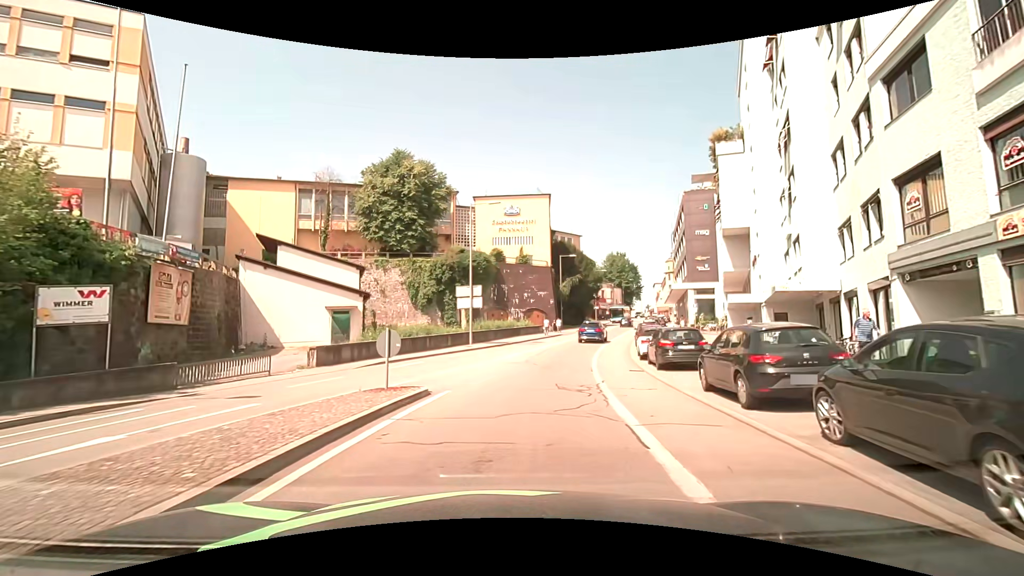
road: tertiary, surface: asphalt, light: Day
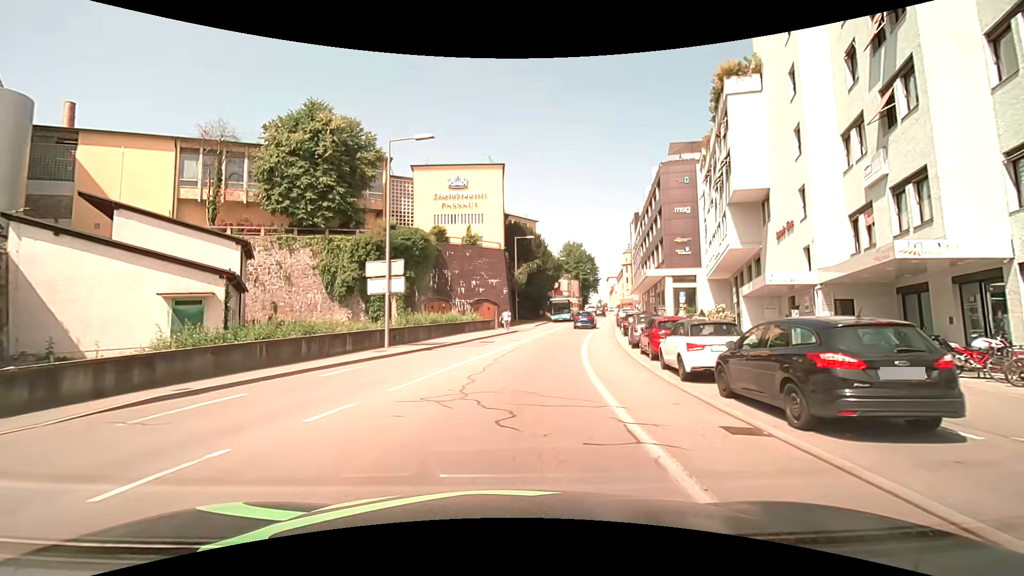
(+0.3, +11.3) m; +4°
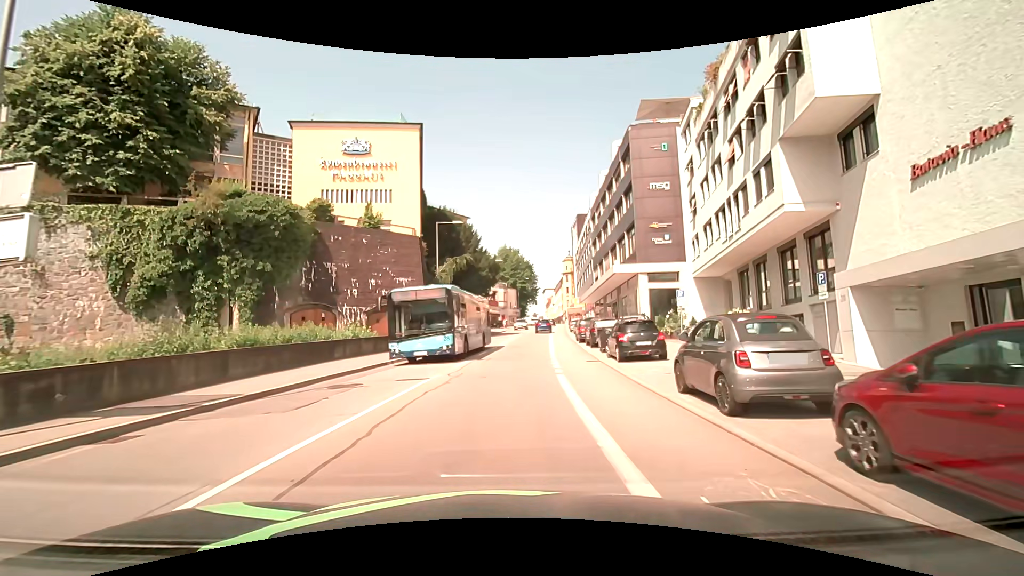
(+1.1, +15.2) m; +8°
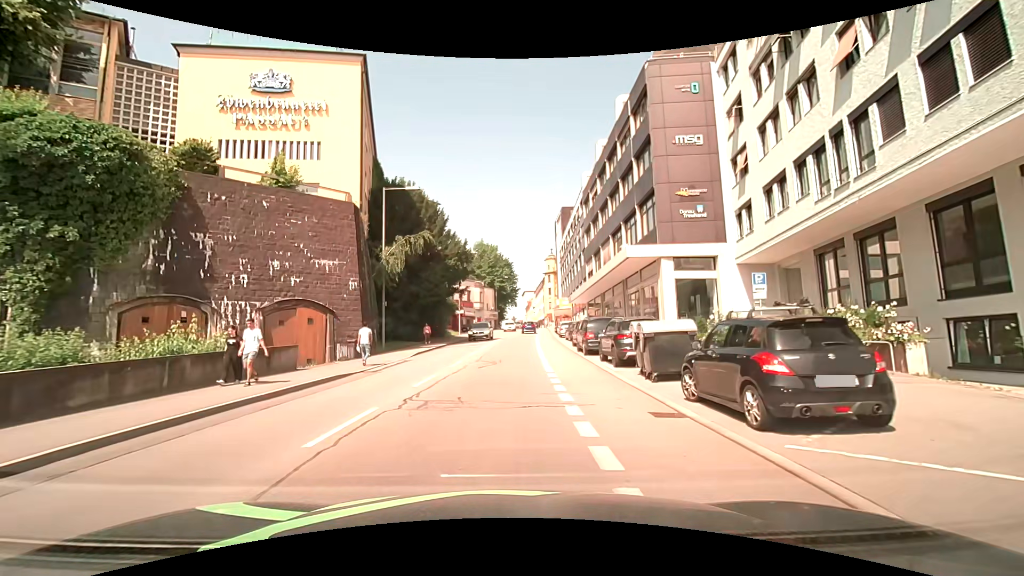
(+0.2, +11.4) m; +2°
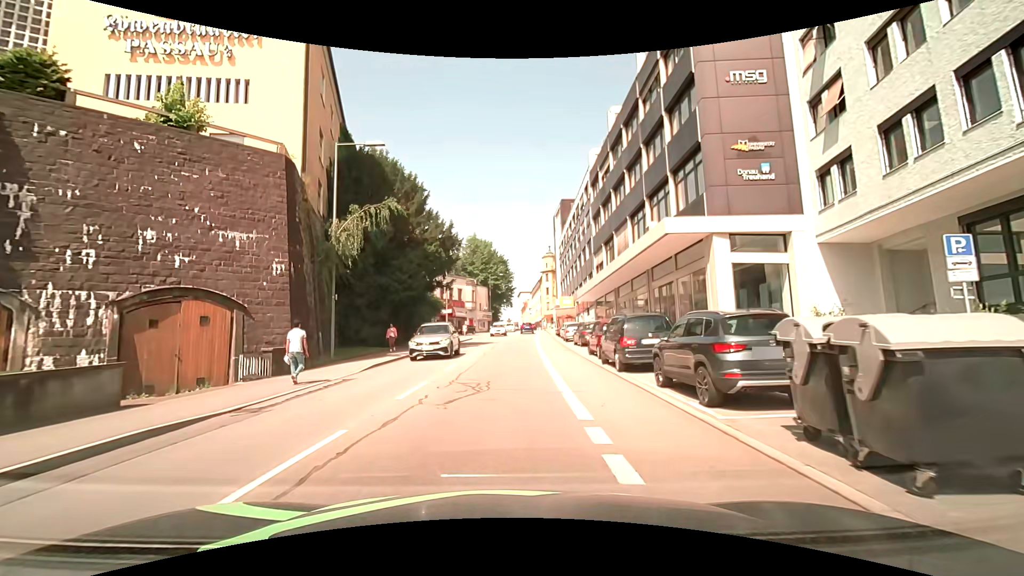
(+0.1, +8.0) m; +1°
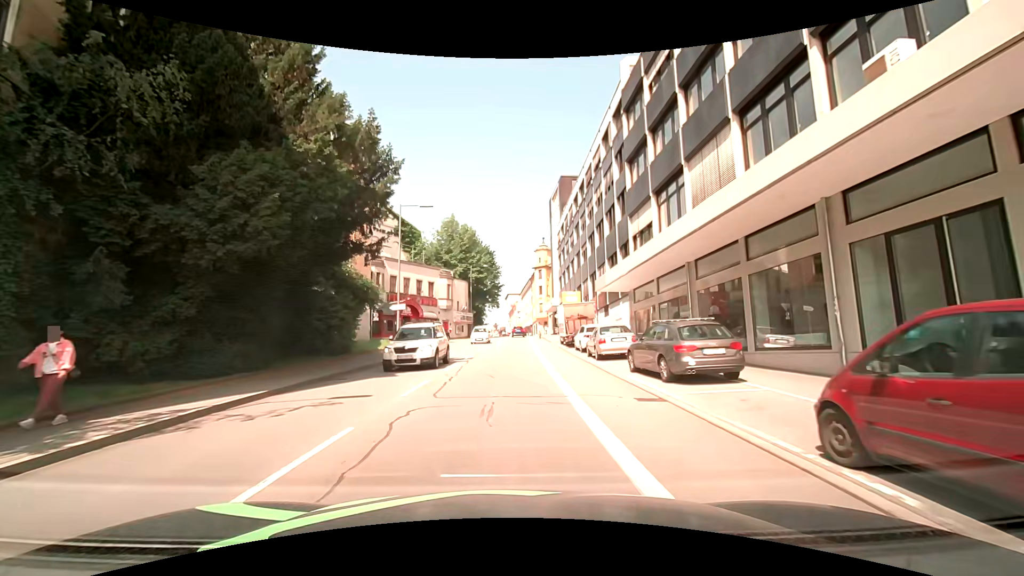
(+0.2, +18.0) m; +2°
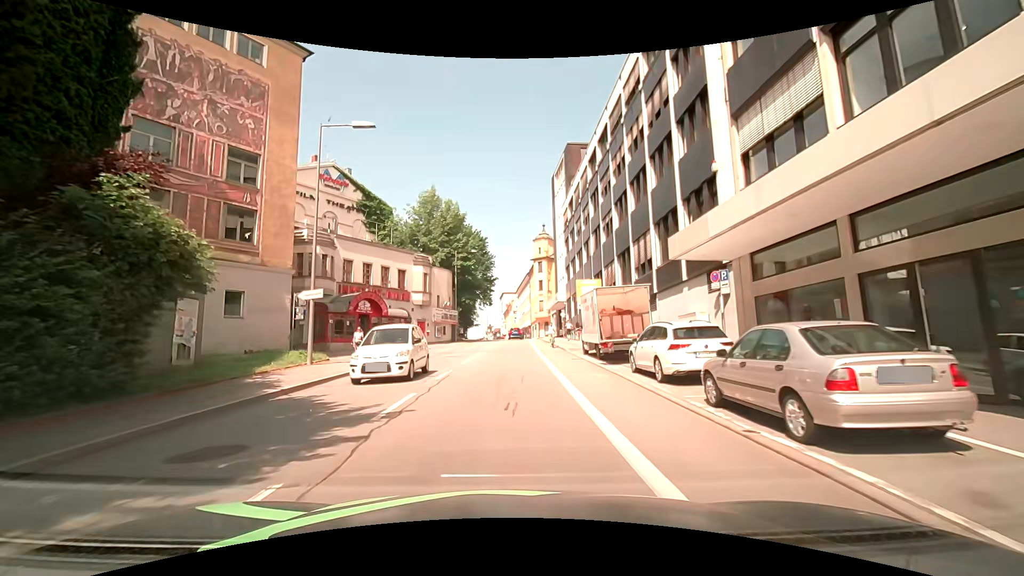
(-0.1, +14.5) m; 0°
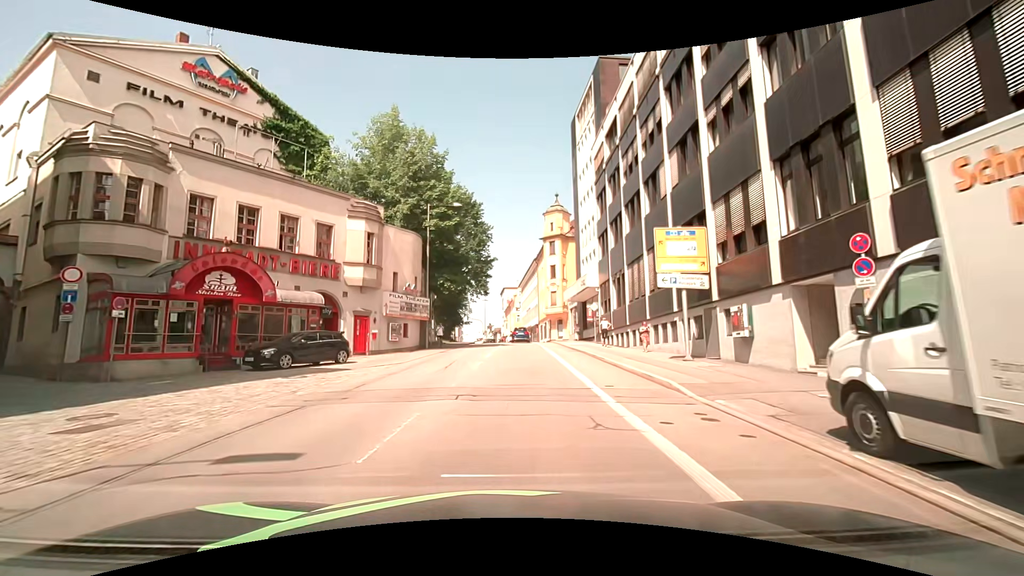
(-0.3, +20.4) m; +1°
